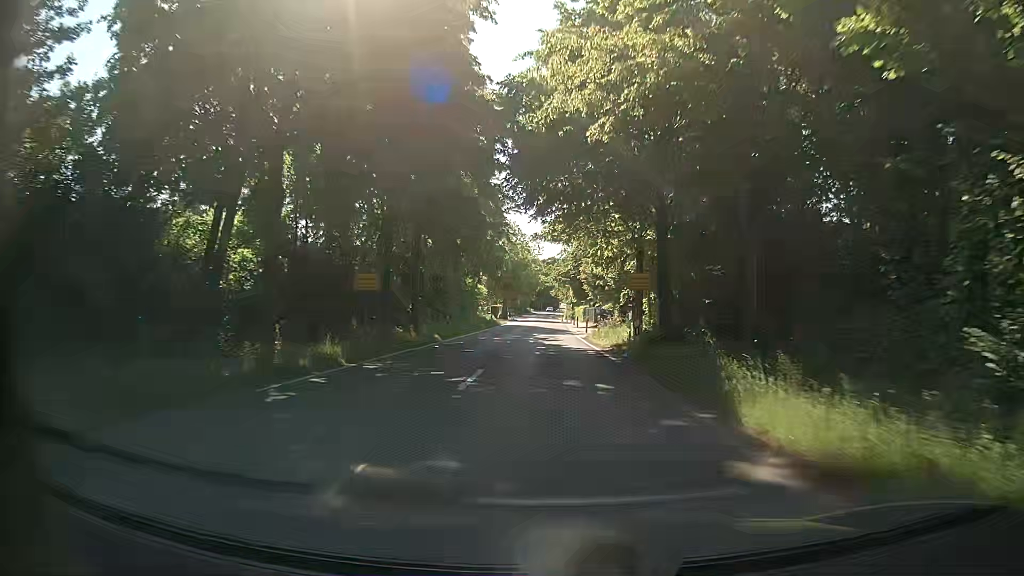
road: secondary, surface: asphalt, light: Day
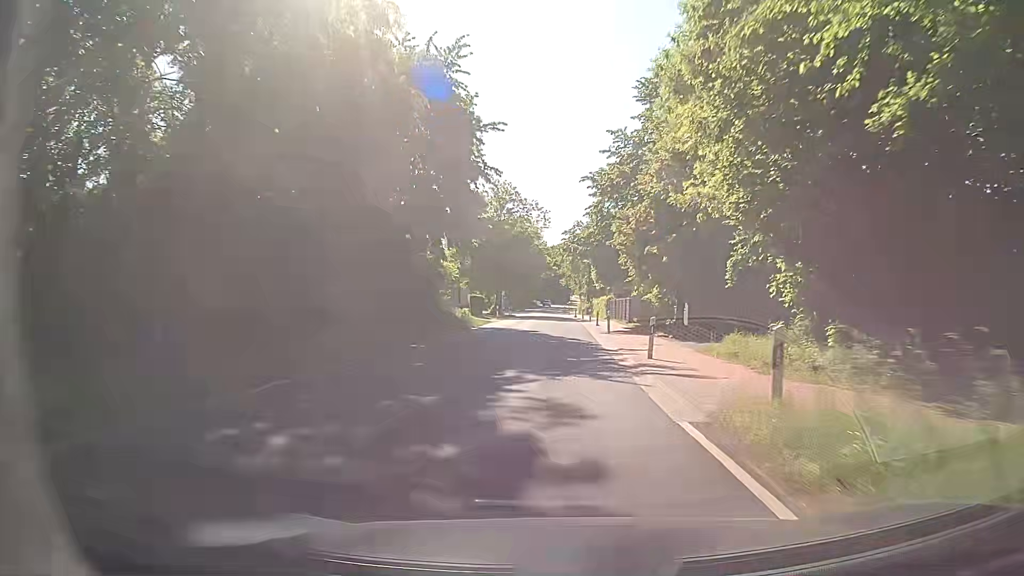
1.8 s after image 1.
(-0.4, +27.1) m; -2°
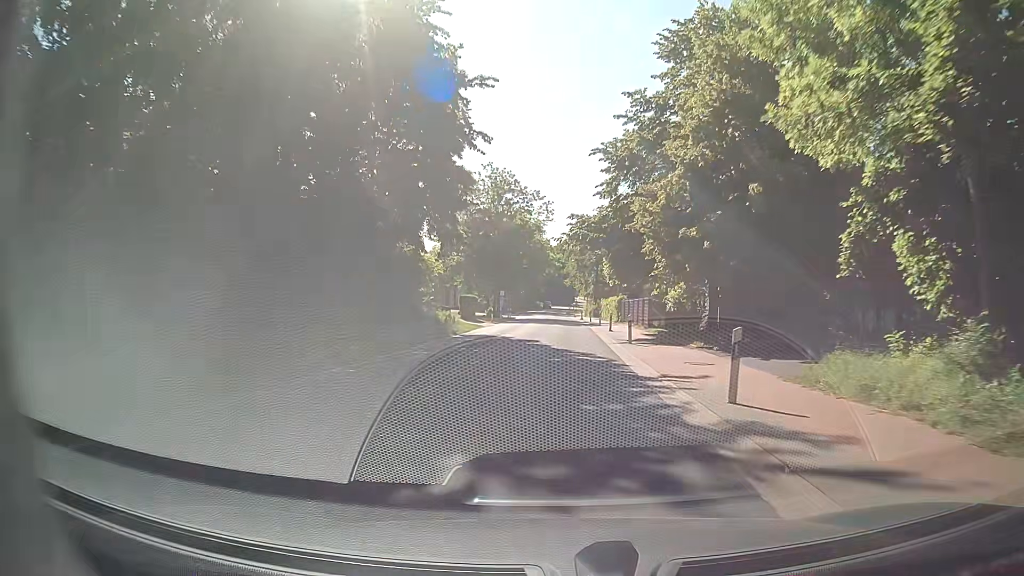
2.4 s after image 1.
(-0.1, +7.8) m; -1°
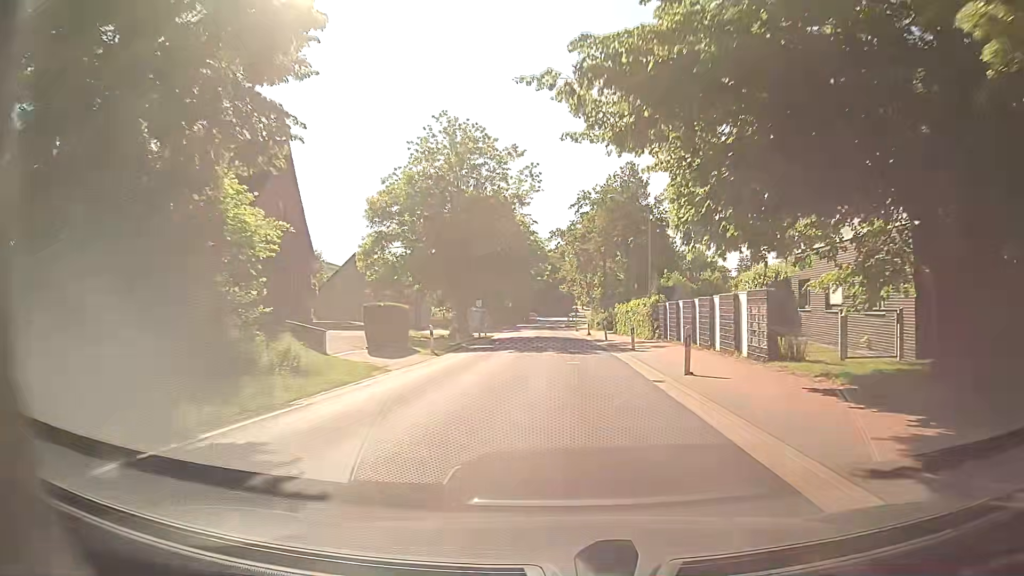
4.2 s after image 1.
(+0.5, +22.9) m; +1°
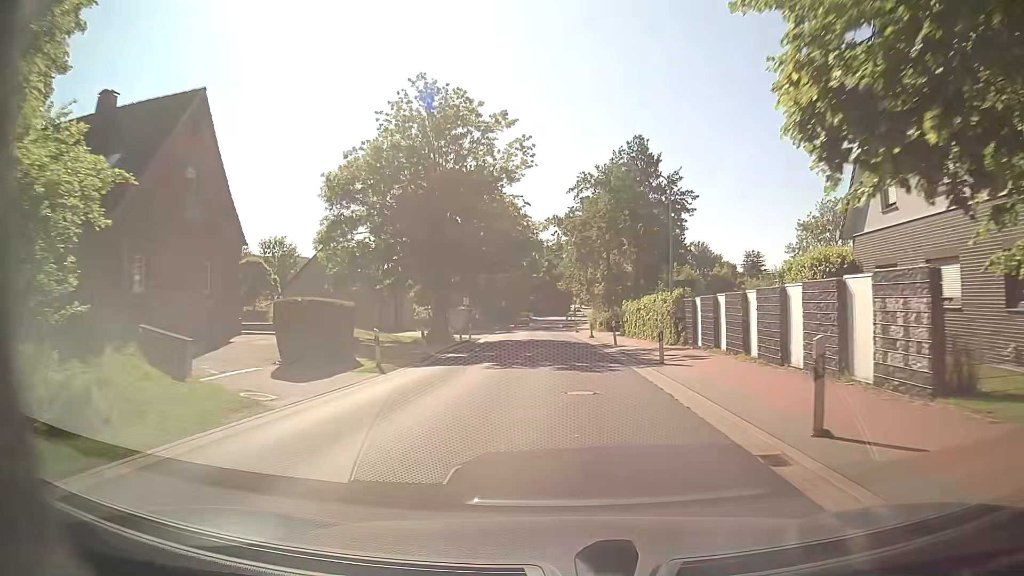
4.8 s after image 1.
(0.0, +7.8) m; 0°
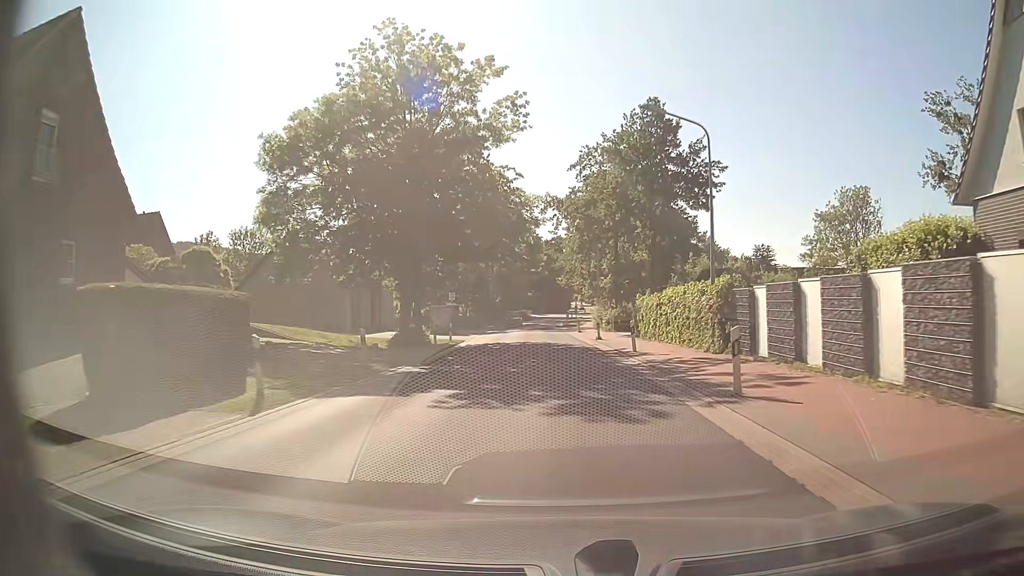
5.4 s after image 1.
(+0.1, +7.9) m; +1°
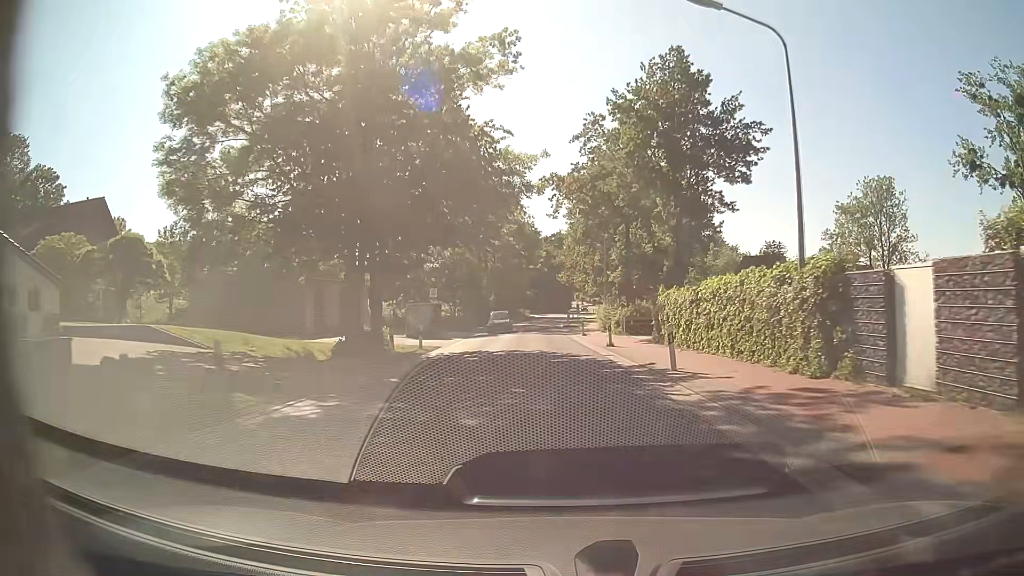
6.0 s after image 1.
(-0.1, +8.0) m; 0°
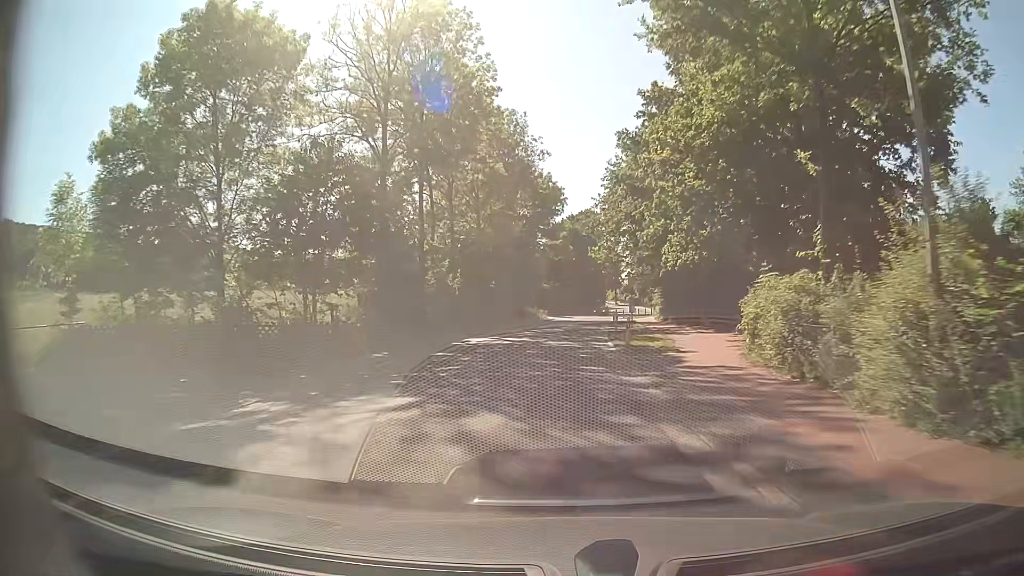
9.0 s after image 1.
(-0.7, +39.9) m; -3°
(0, +10) (0, +20) (0, +30) (+1, +40) (+2, +50) (+3, +60) (+4, +70) (+6, +80) (+8, +90) (+9, +99) m
